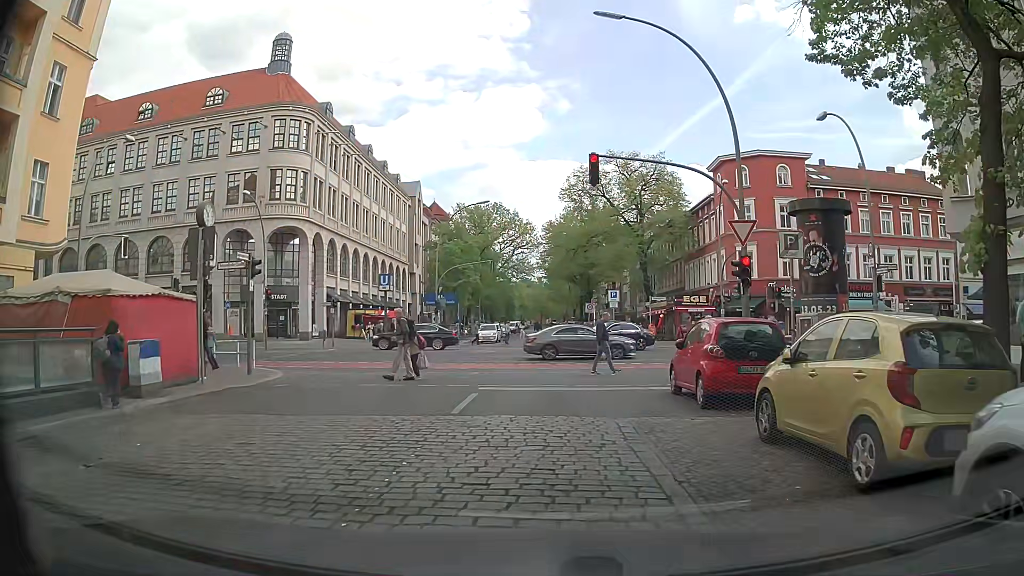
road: residential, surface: sett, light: Day
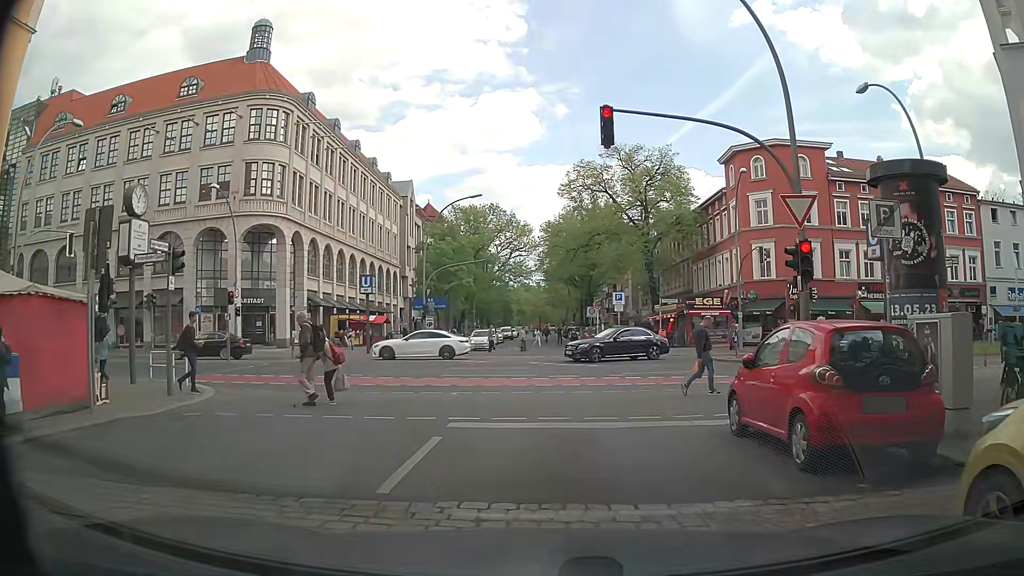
(+0.1, +4.3) m; +1°
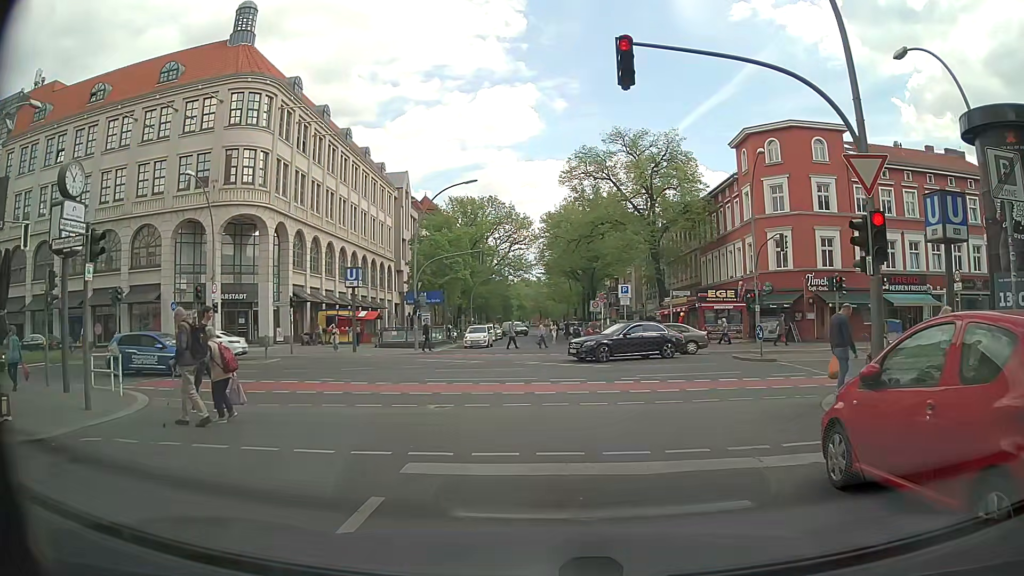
(0.0, +3.1) m; -2°
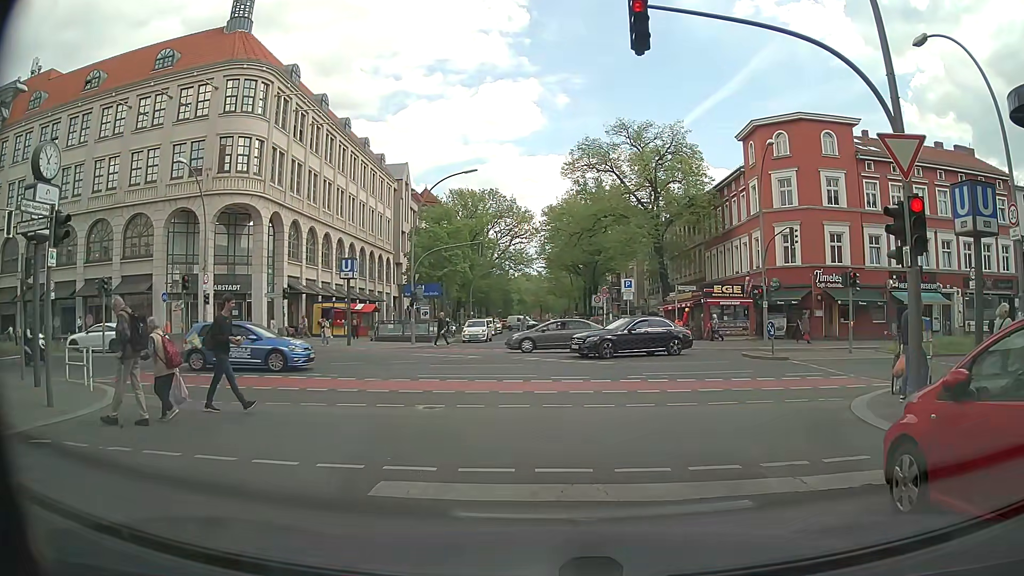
(0.0, +1.2) m; +1°
